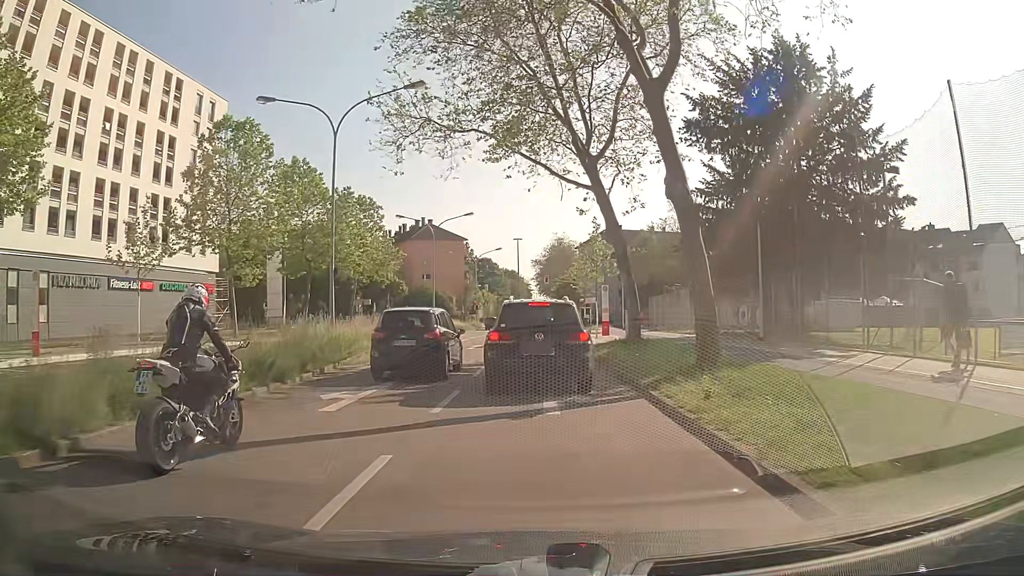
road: secondary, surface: asphalt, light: Day
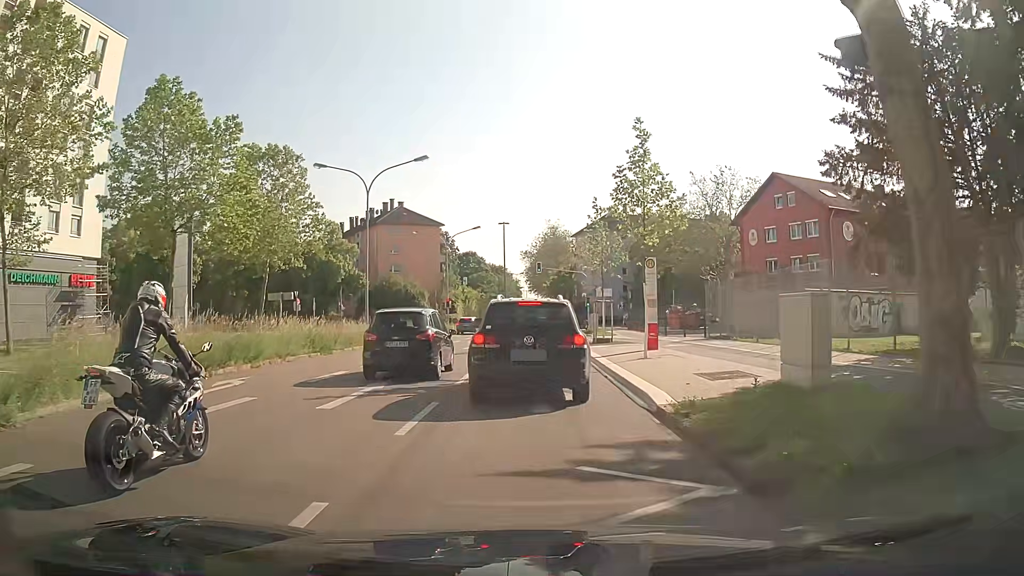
(+0.4, +19.6) m; +2°
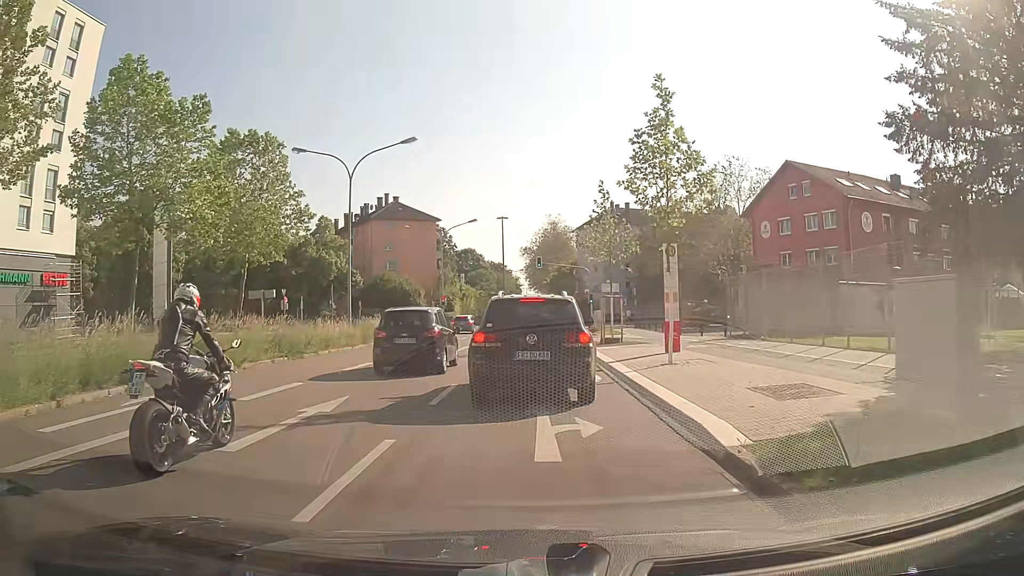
(0.0, +3.5) m; 0°
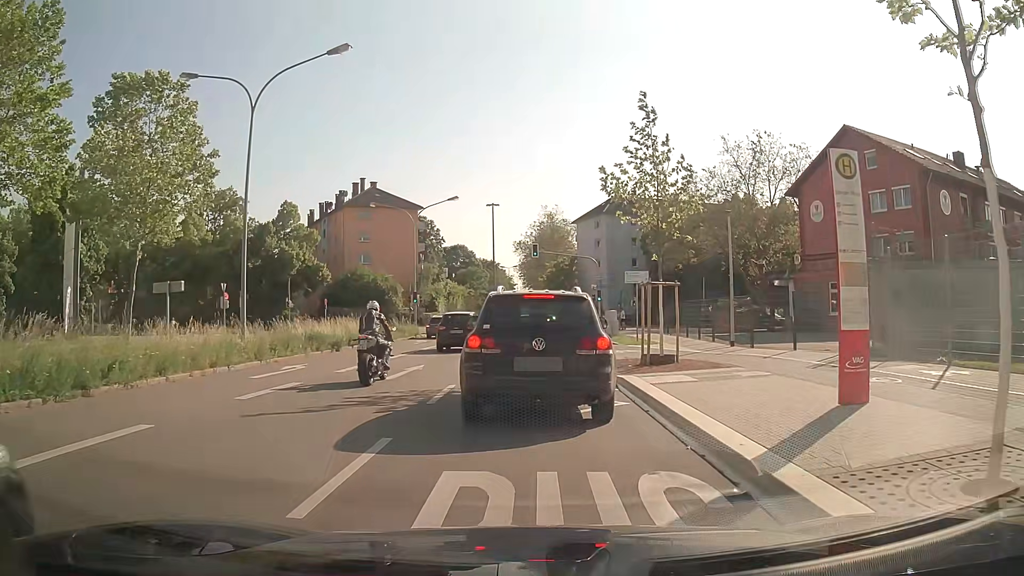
(0.0, +11.8) m; -1°
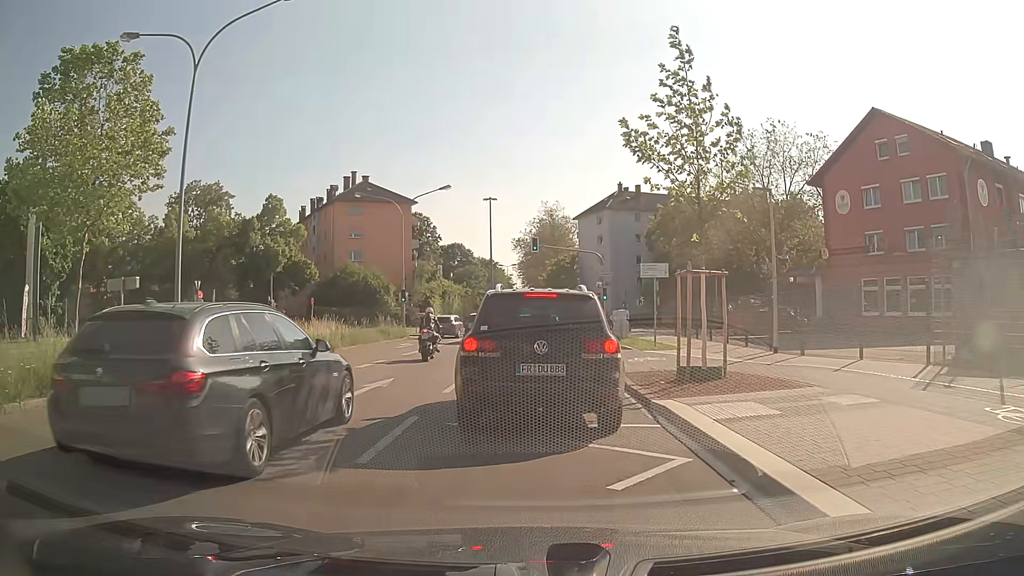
(+0.1, +4.2) m; +2°
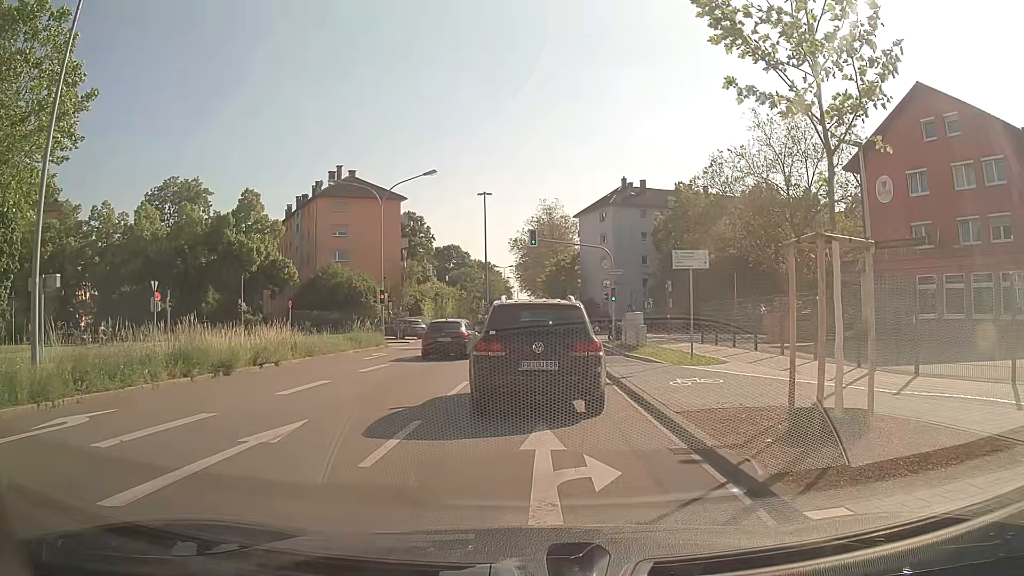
(0.0, +5.8) m; 0°
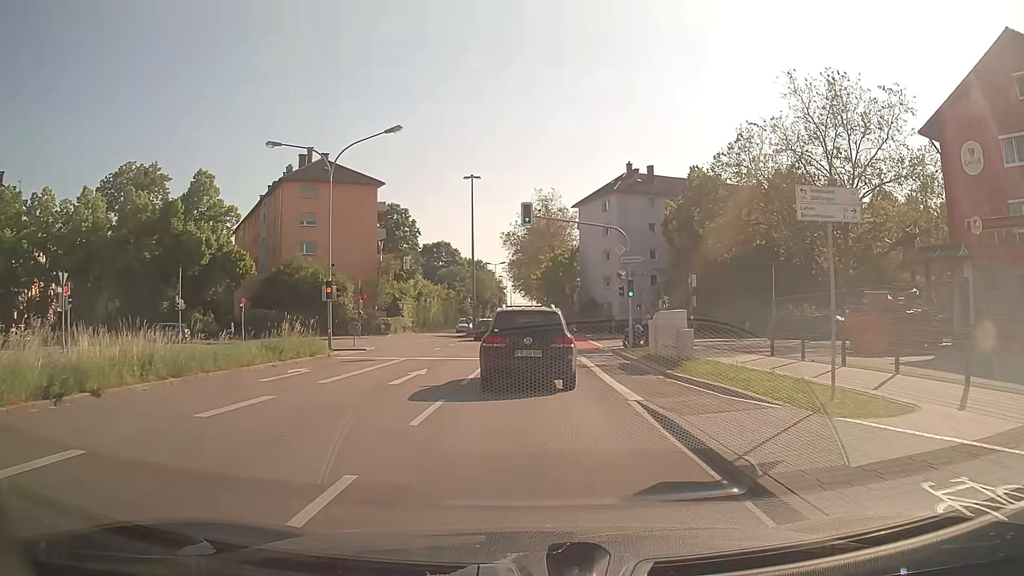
(+0.1, +9.7) m; +1°
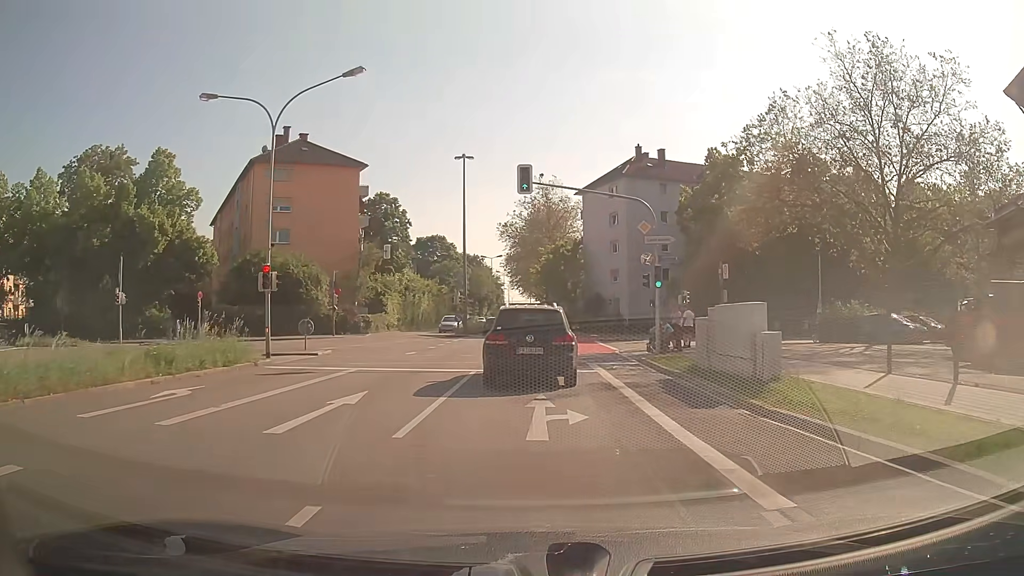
(0.0, +7.3) m; 0°
